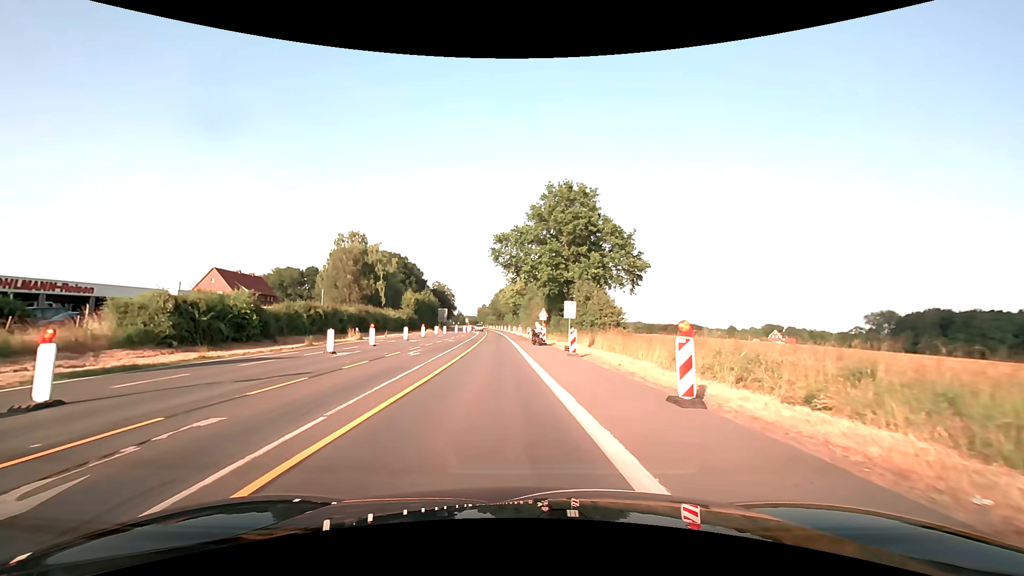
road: secondary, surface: asphalt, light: Day
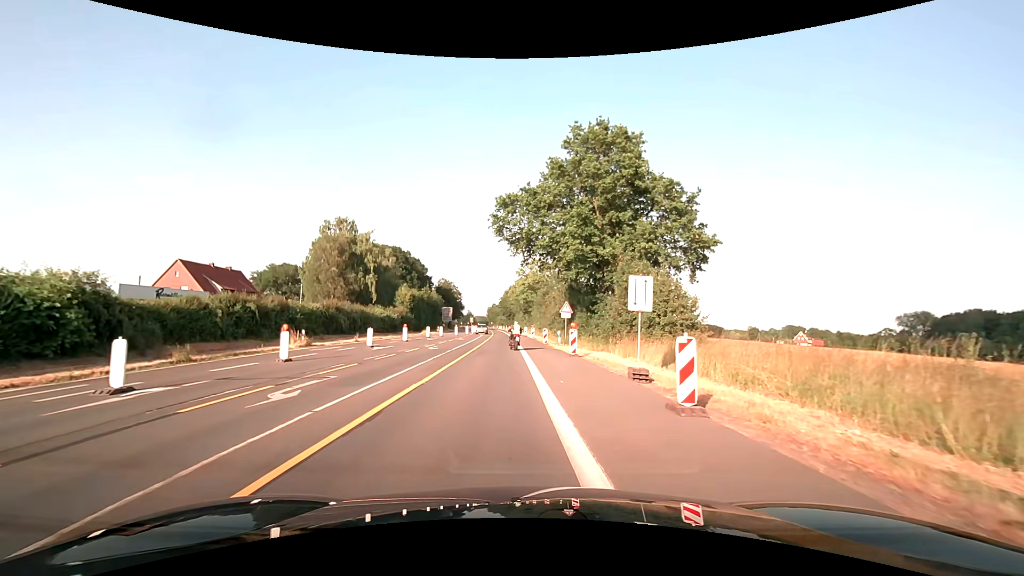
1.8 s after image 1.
(-0.2, +14.3) m; -1°
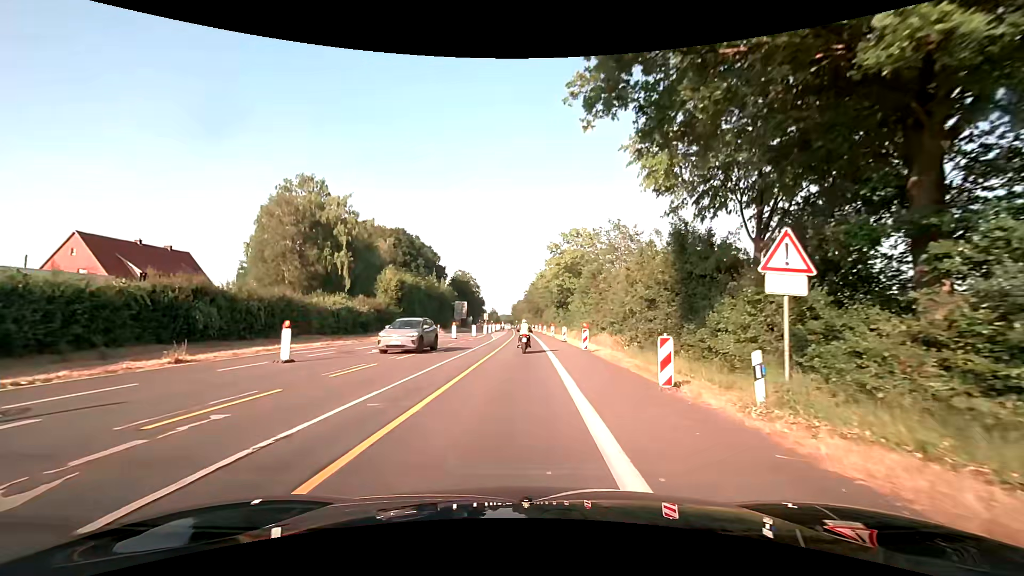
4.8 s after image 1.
(-0.7, +26.3) m; -3°
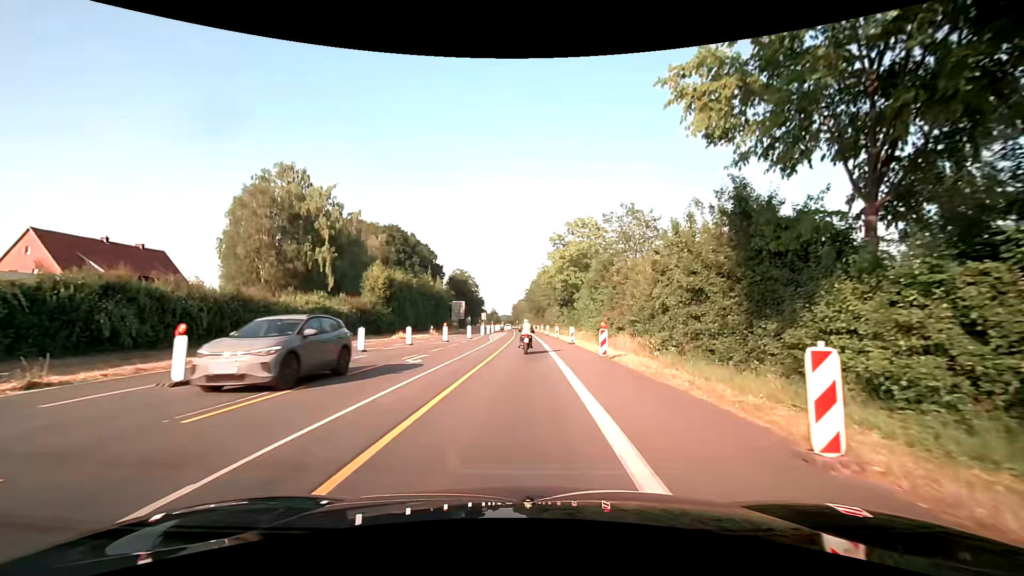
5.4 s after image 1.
(0.0, +5.6) m; 0°
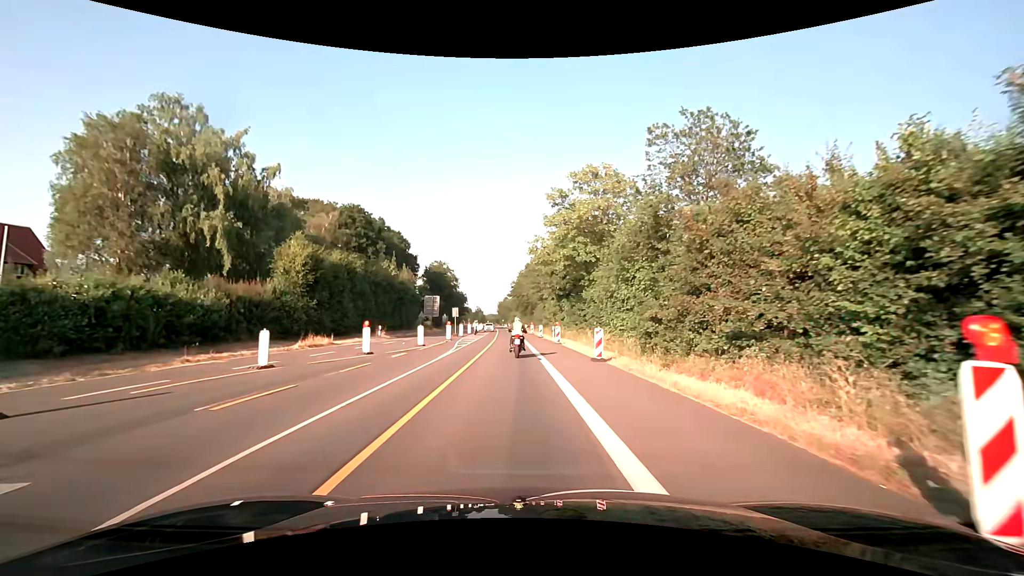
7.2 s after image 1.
(+0.2, +17.4) m; +1°
(0, +10) (0, +20) (0, +30) (0, +40) (-1, +50) (-1, +60) (-1, +70) (-1, +80) (-2, +90) (-2, +100) m
